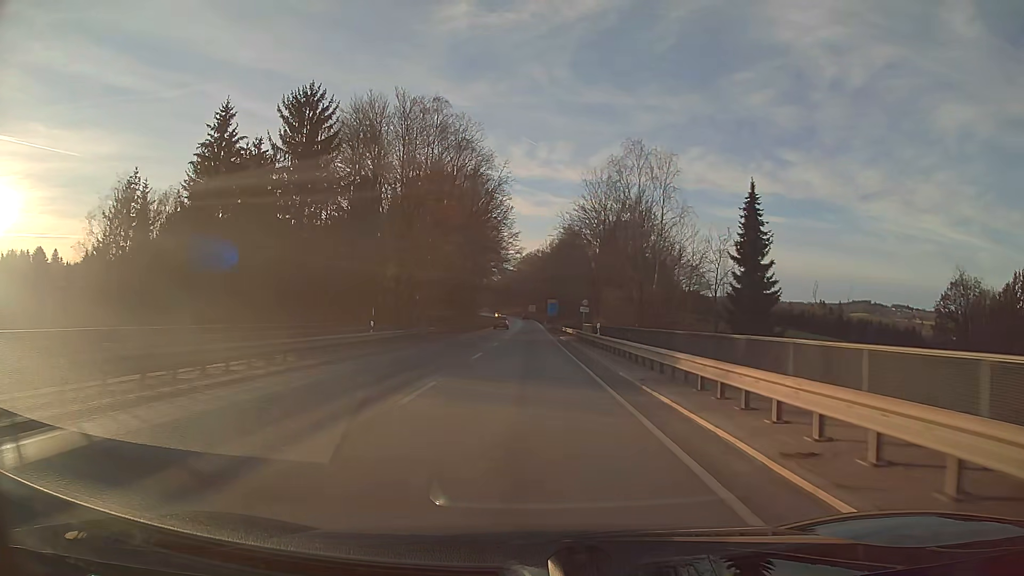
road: primary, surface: asphalt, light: Day
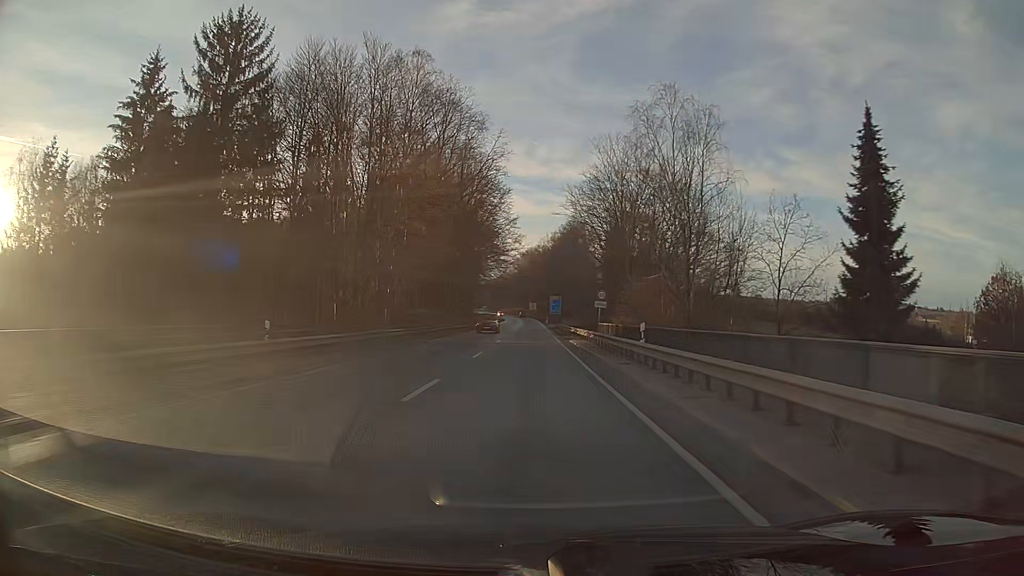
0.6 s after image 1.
(0.0, +12.5) m; 0°
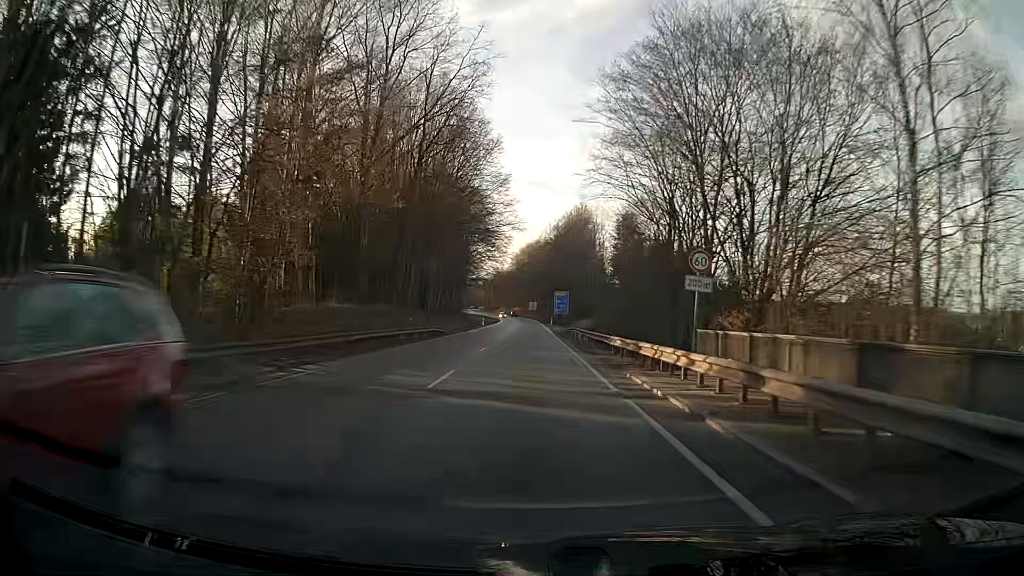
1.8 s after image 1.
(0.0, +24.9) m; 0°
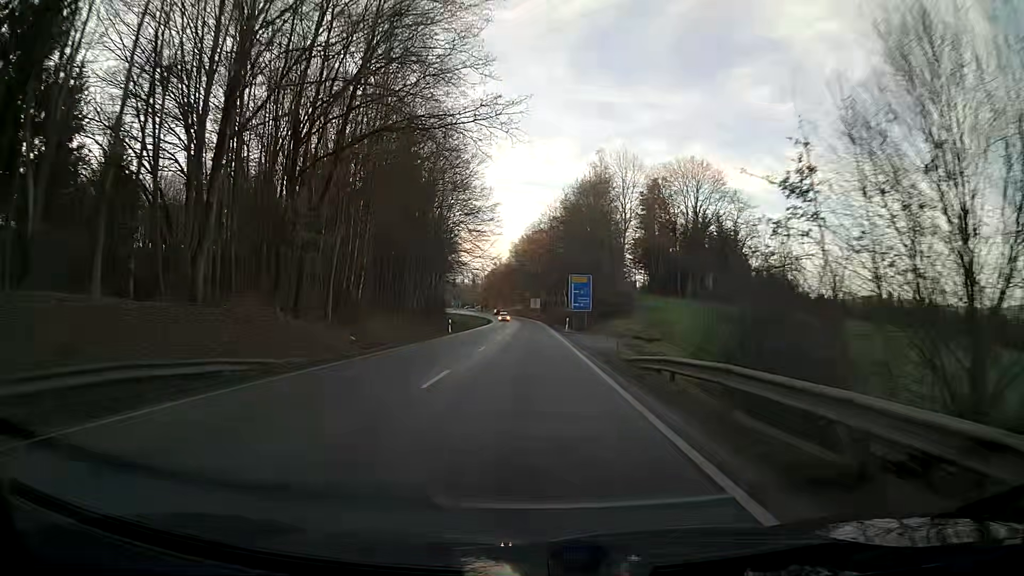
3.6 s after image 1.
(0.0, +36.6) m; 0°
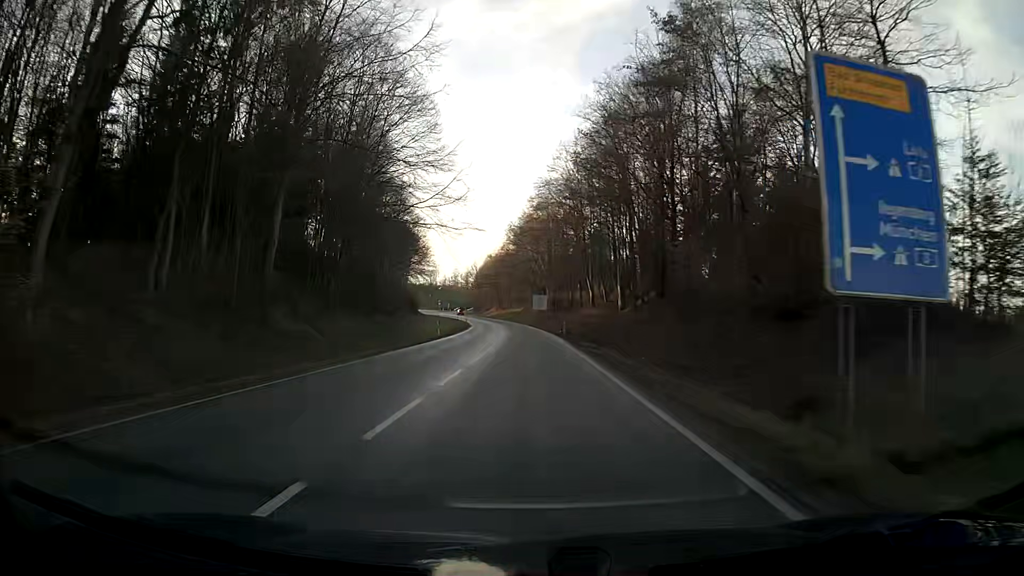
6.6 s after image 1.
(-0.2, +53.2) m; 0°
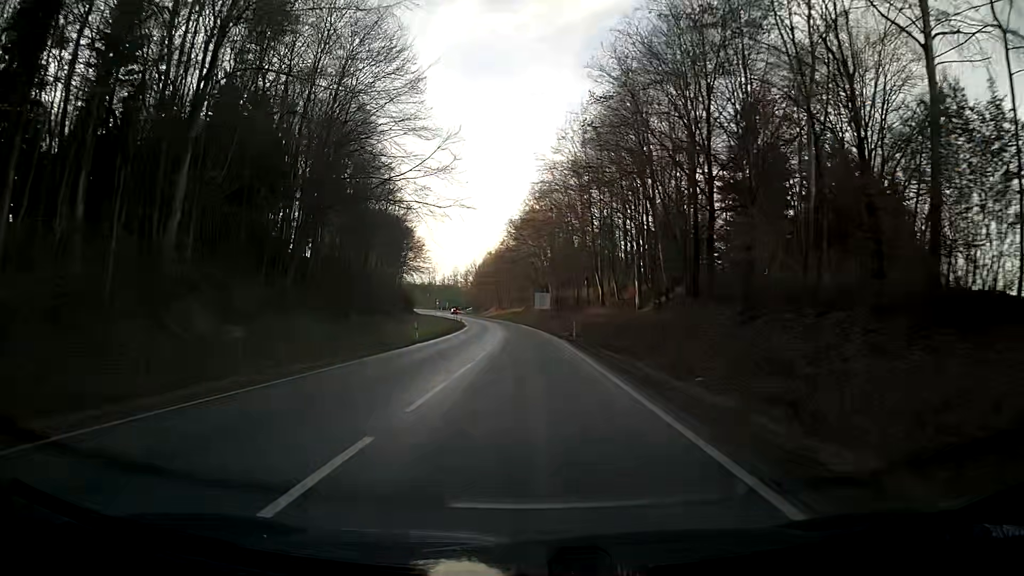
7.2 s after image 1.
(0.0, +9.7) m; 0°
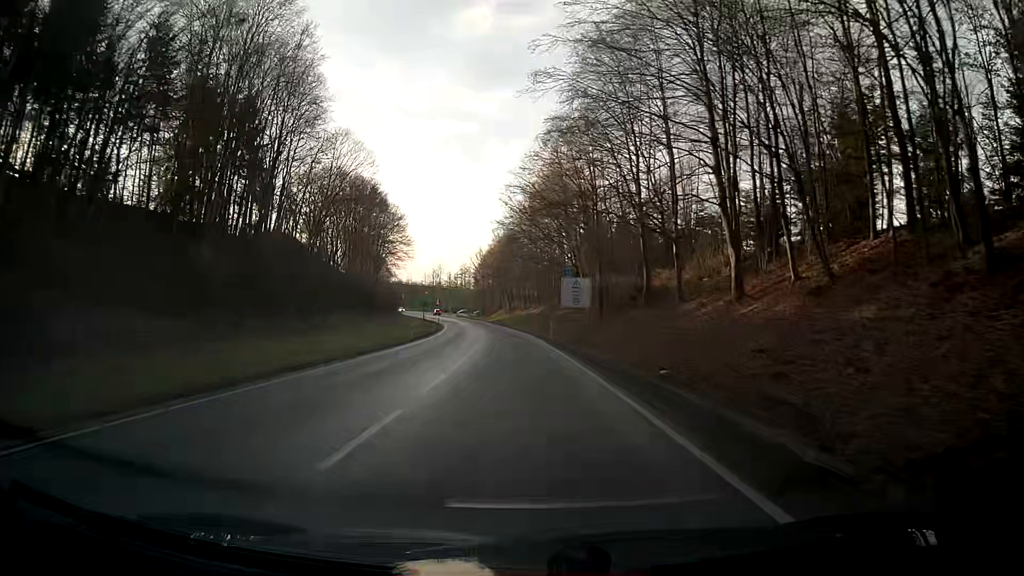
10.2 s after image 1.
(-0.6, +45.5) m; -3°
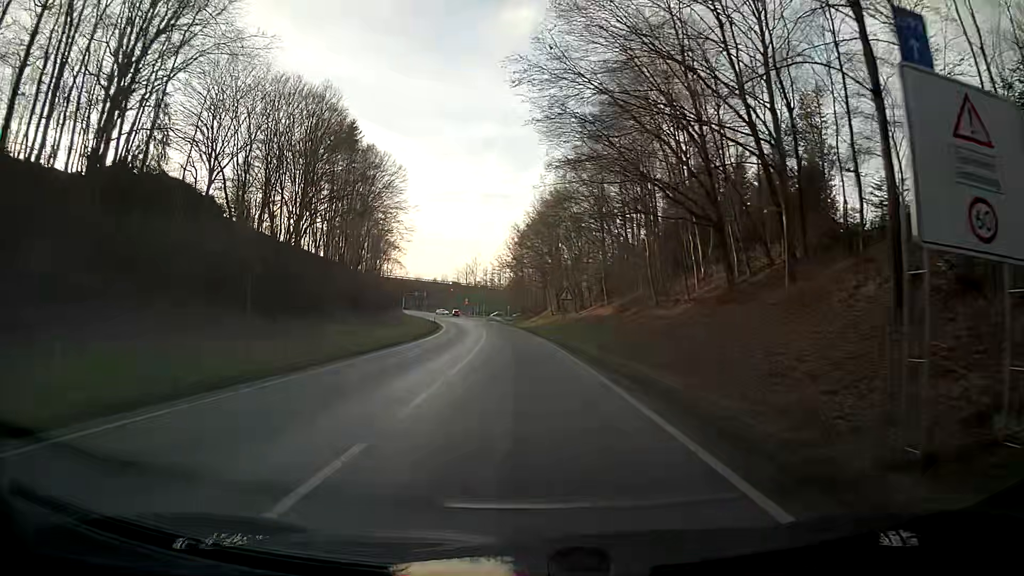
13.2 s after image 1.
(-1.7, +44.9) m; -3°
